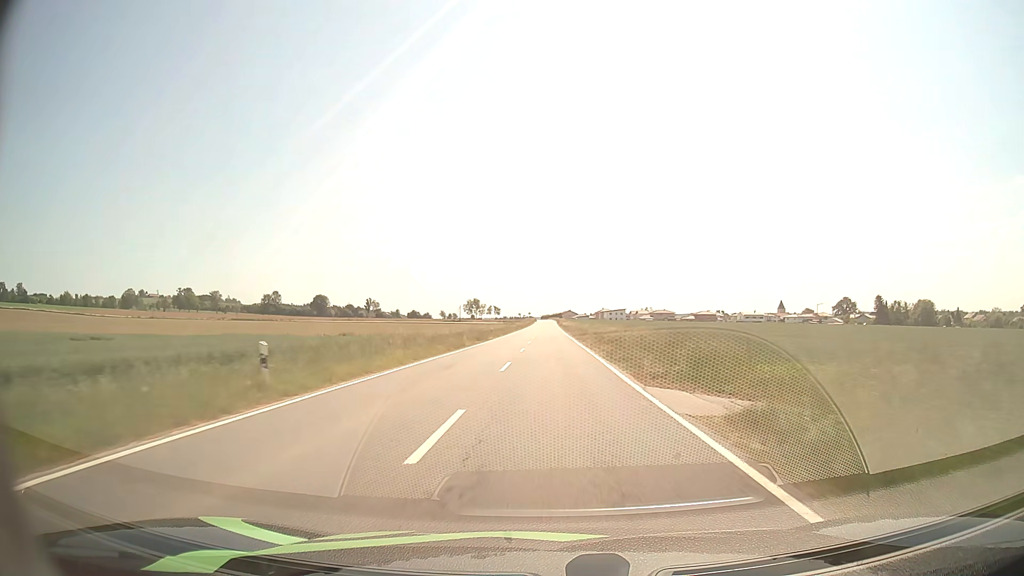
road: tertiary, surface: asphalt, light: Day
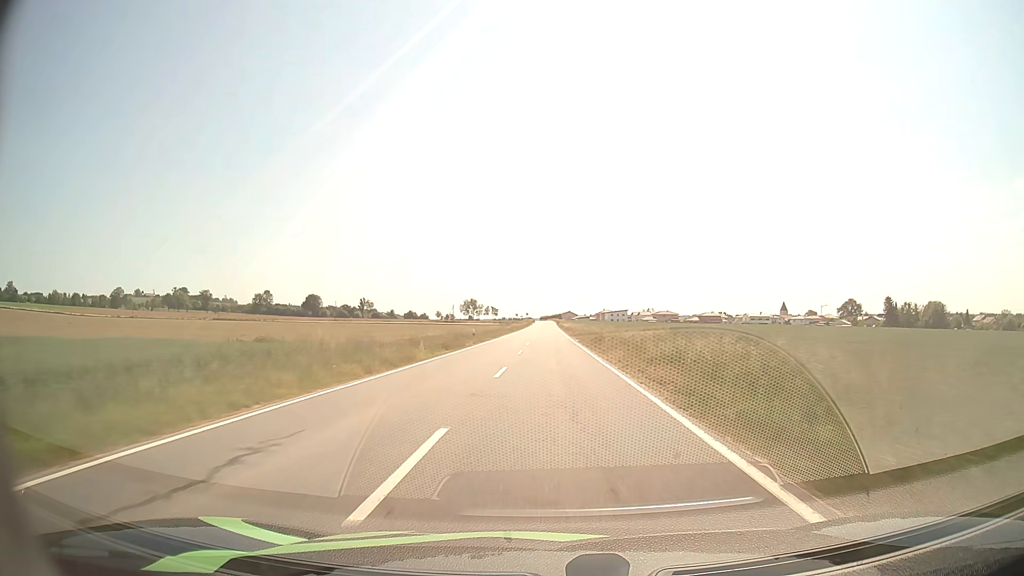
(0.0, +14.2) m; 0°
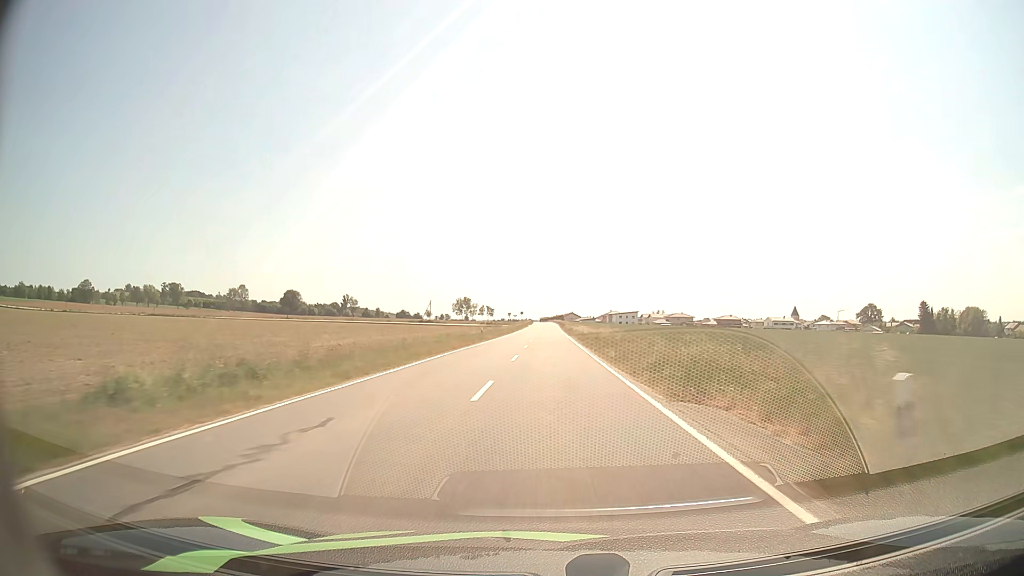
(0.0, +42.6) m; 0°
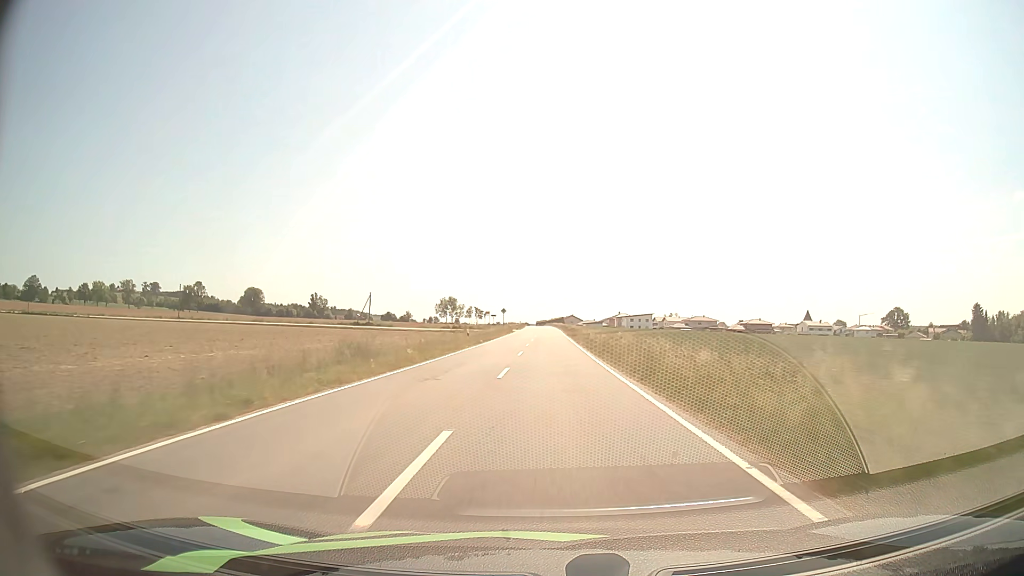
(-0.1, +56.6) m; 0°
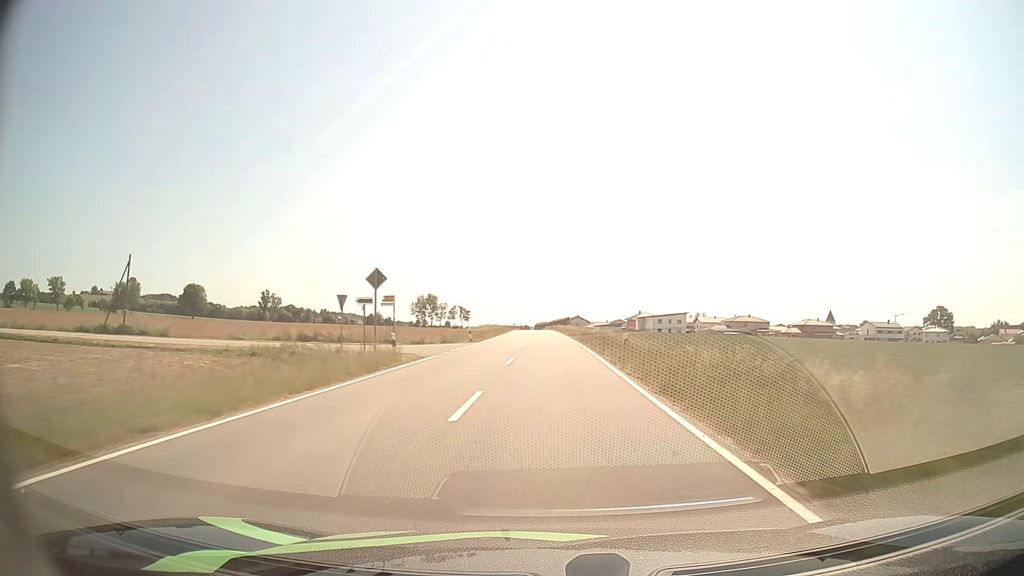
(+0.2, +70.3) m; 0°
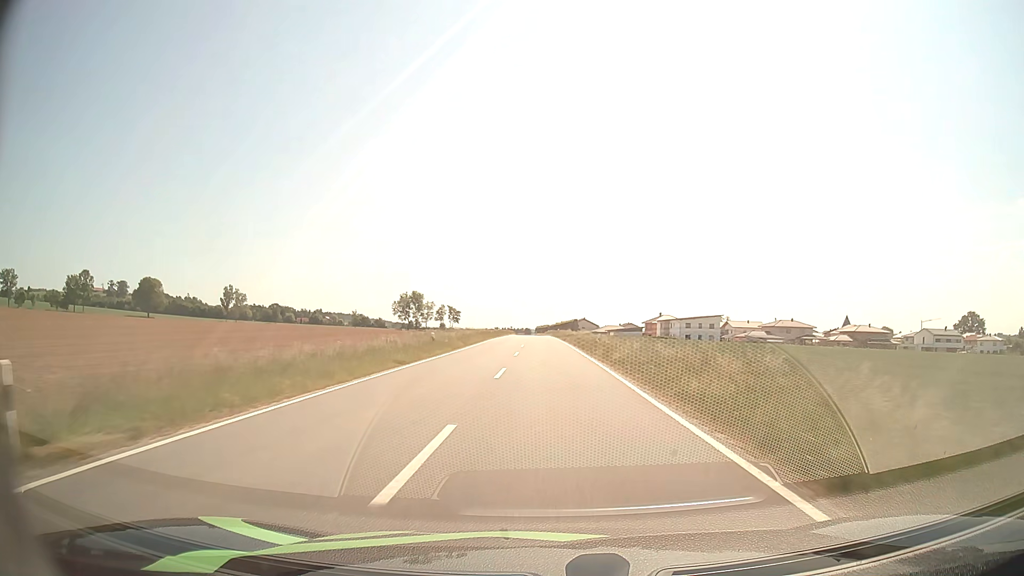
(-0.1, +41.6) m; 0°
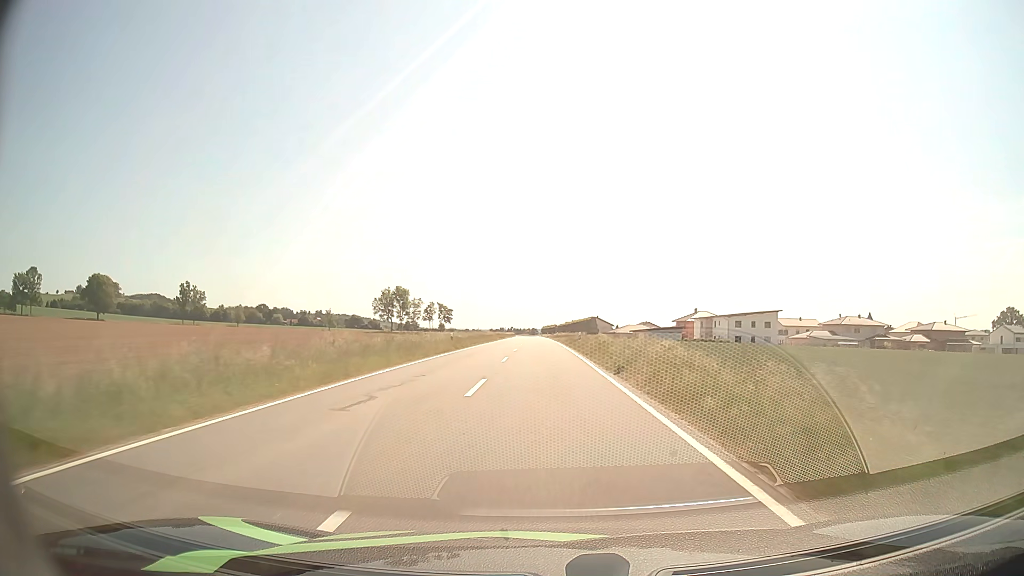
(-0.1, +41.7) m; -1°
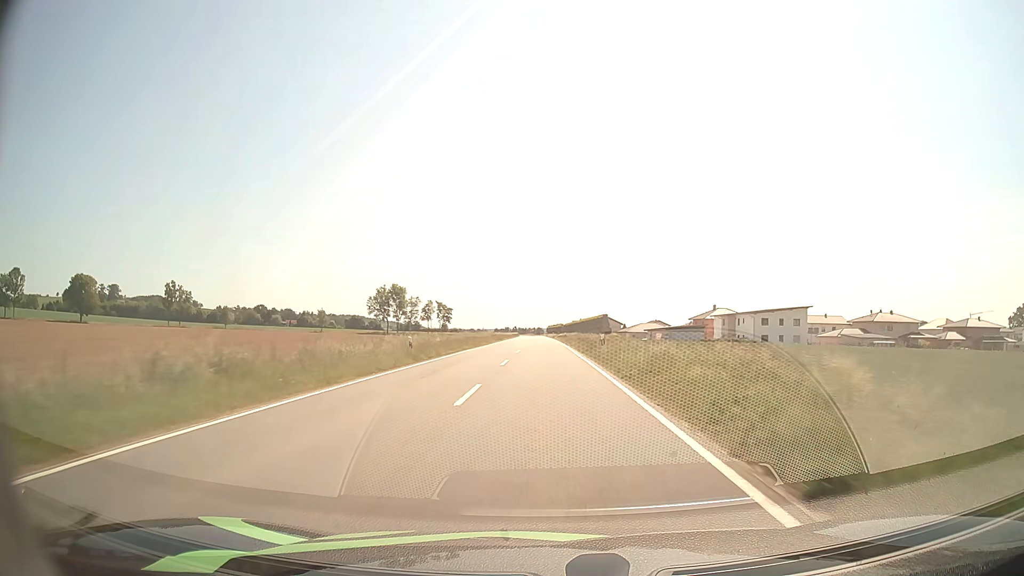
(0.0, +13.9) m; 0°
(0, +10) (0, +20) (0, +30) (0, +40) (0, +50) (-1, +60) (-1, +70) (-1, +80) (-1, +90) (-1, +100) m
